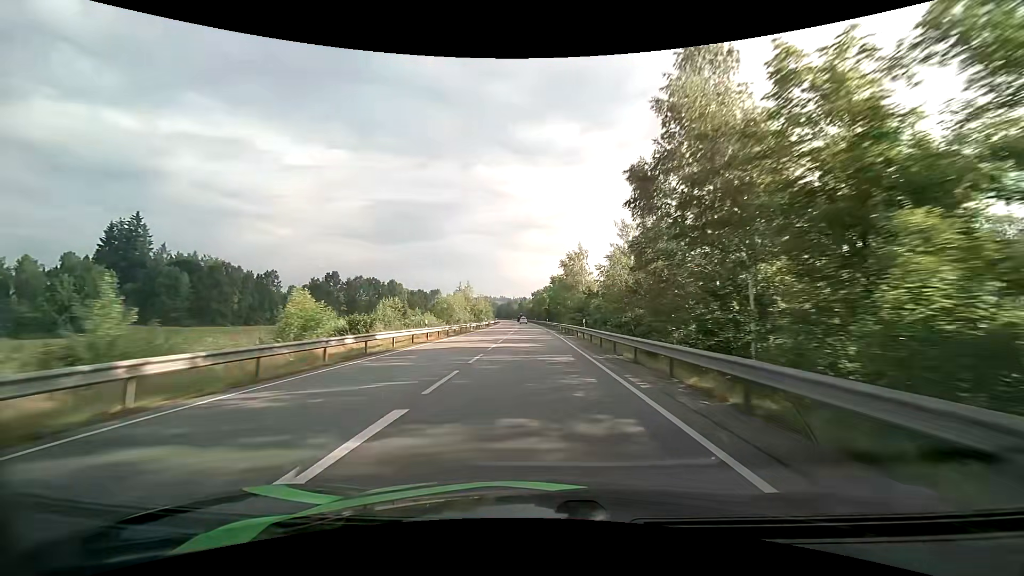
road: primary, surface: asphalt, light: Day
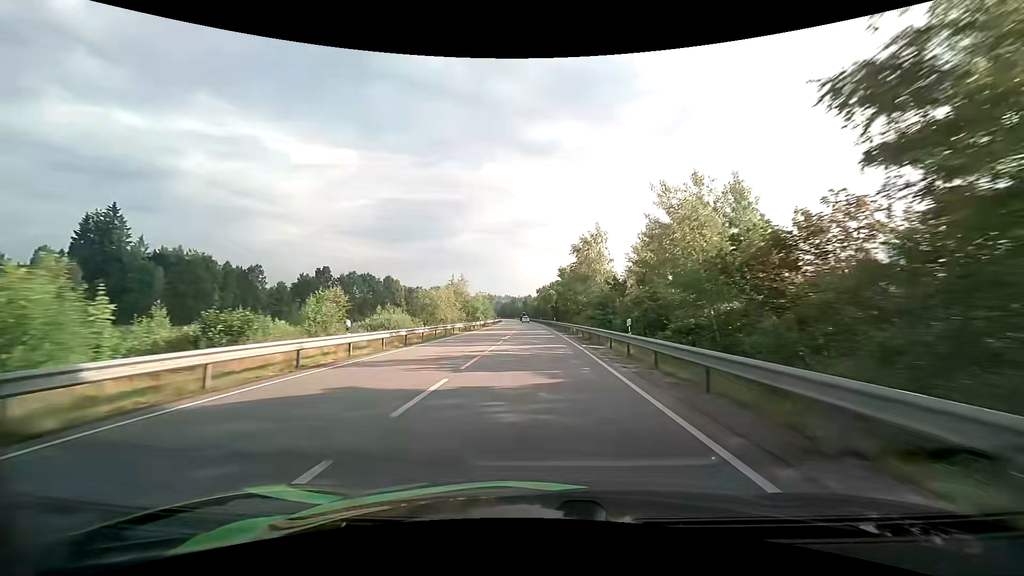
(0.0, +14.2) m; 0°
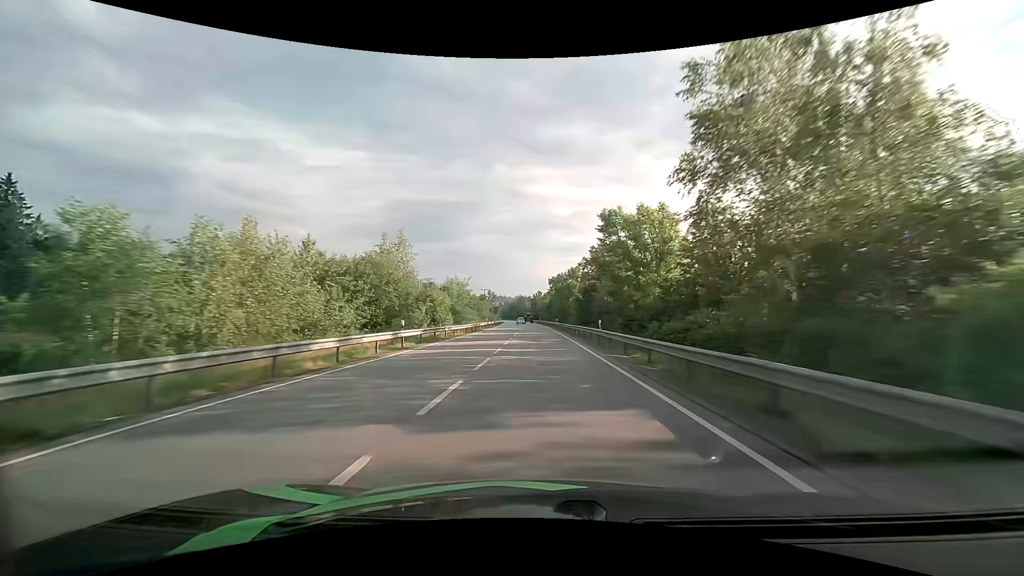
(-0.7, +42.1) m; -1°
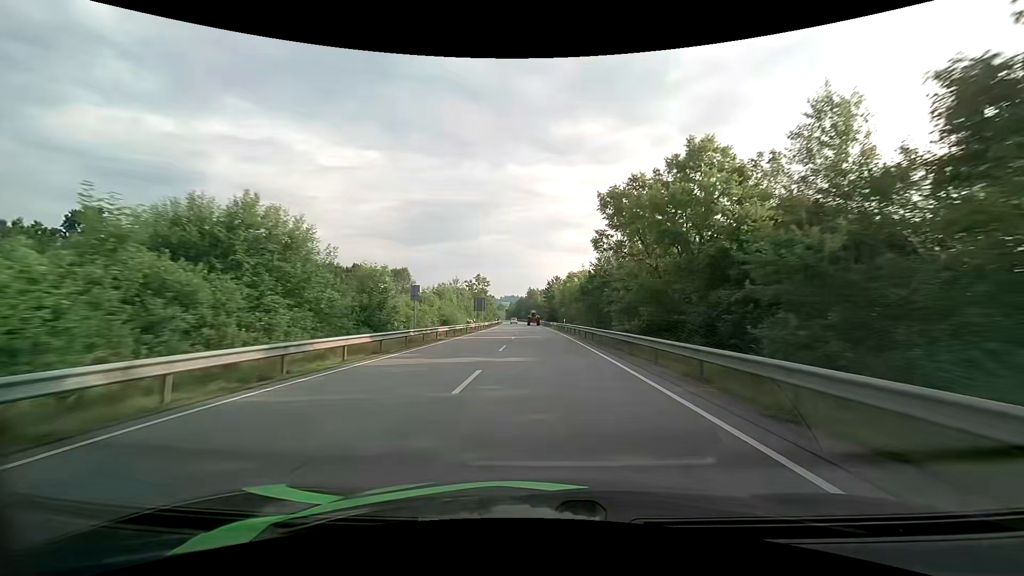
(-1.0, +68.2) m; -2°
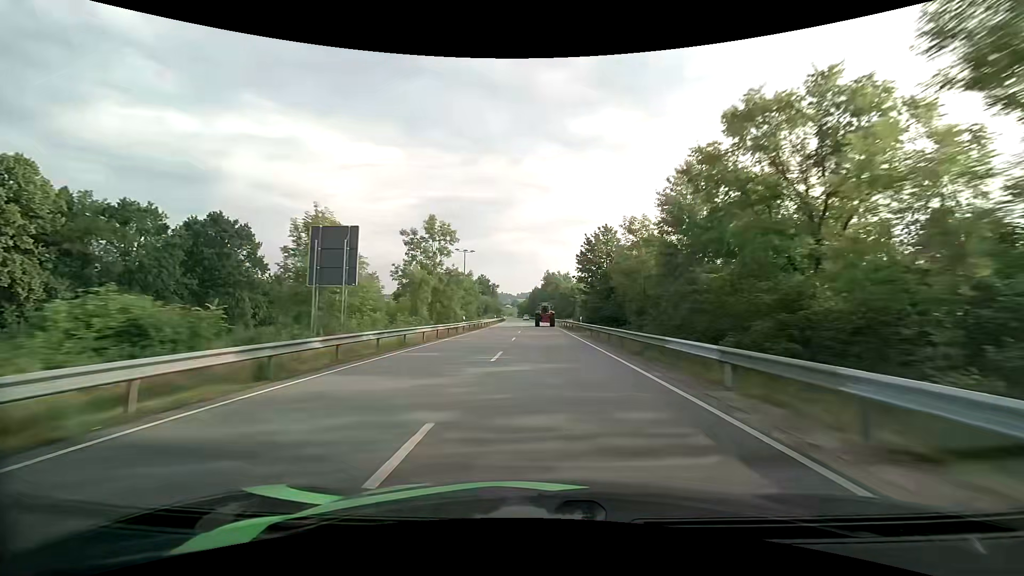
(-1.0, +65.4) m; -2°
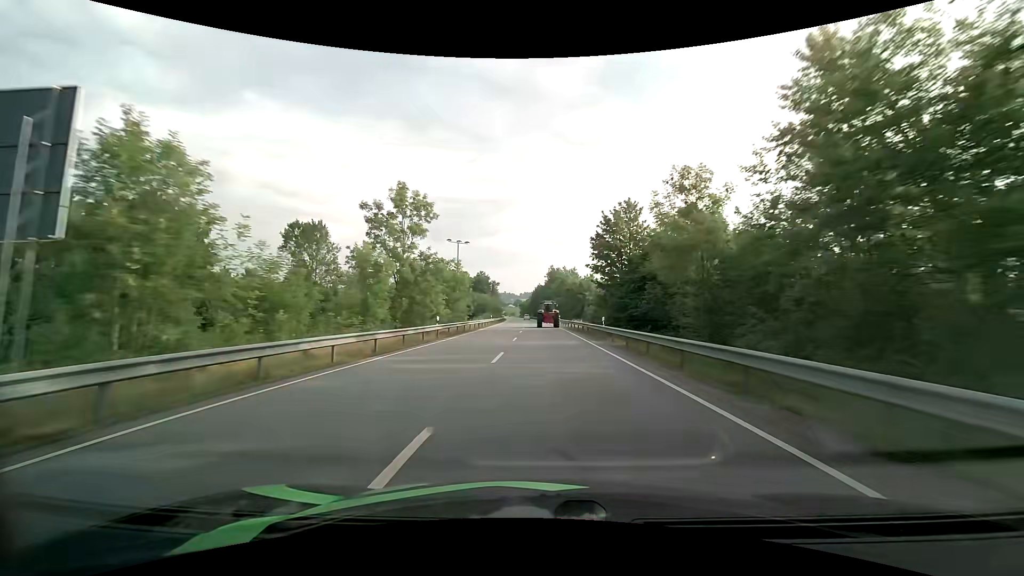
(-0.1, +12.5) m; -1°
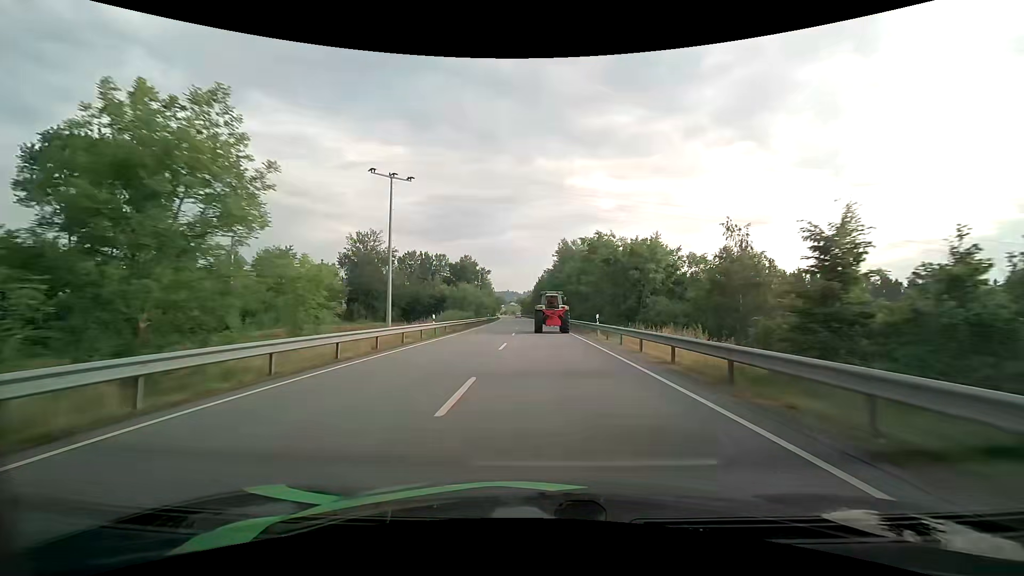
(-0.2, +42.8) m; 0°
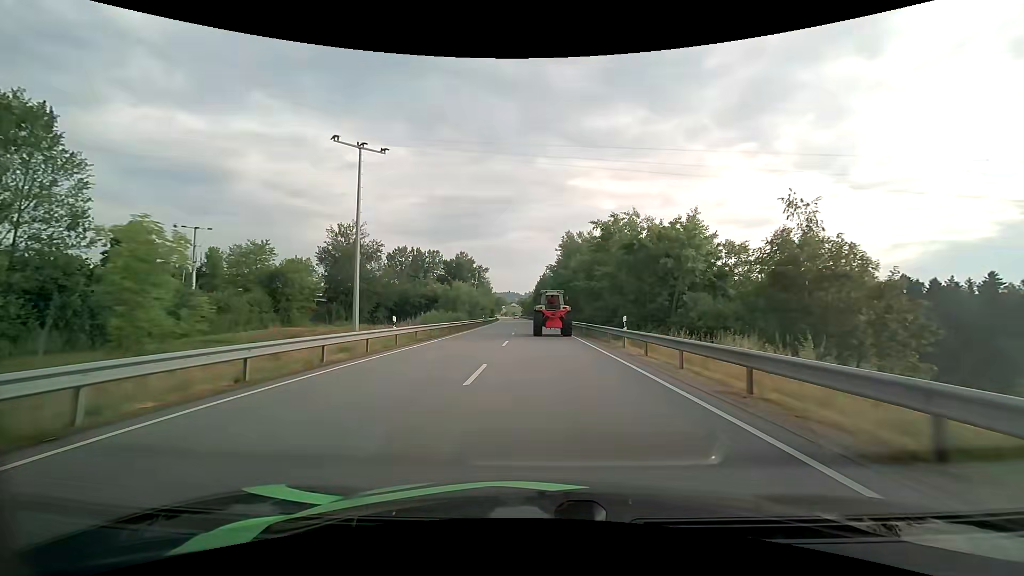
(0.0, +8.9) m; -1°
(0, +10) (0, +20) (0, +30) (0, +40) (0, +50) (0, +60) (-1, +70) (-1, +80) (-2, +90) (-2, +100) m
